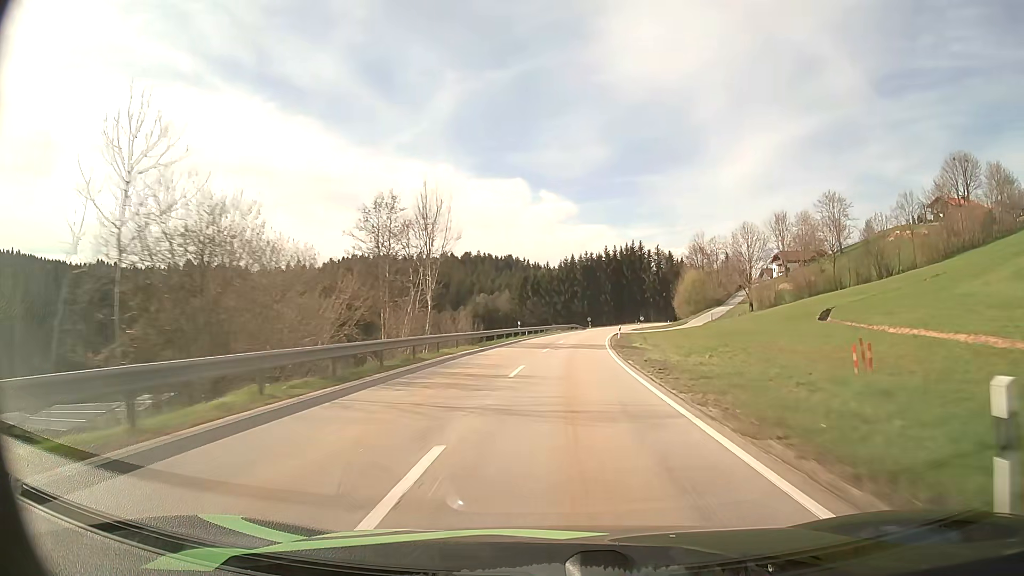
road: secondary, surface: asphalt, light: Day
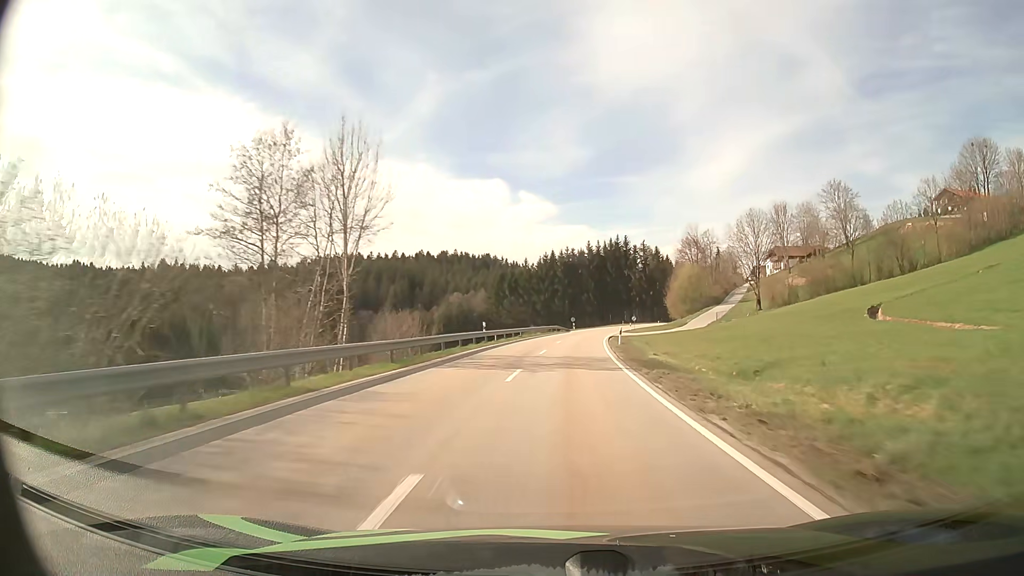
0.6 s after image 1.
(+0.2, +14.6) m; +2°
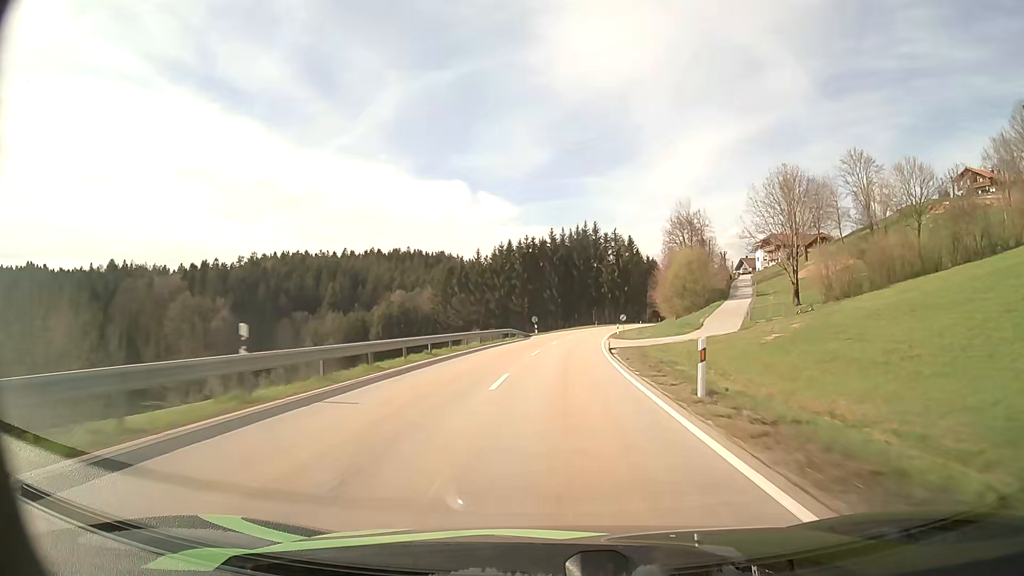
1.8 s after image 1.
(+0.8, +29.2) m; +3°
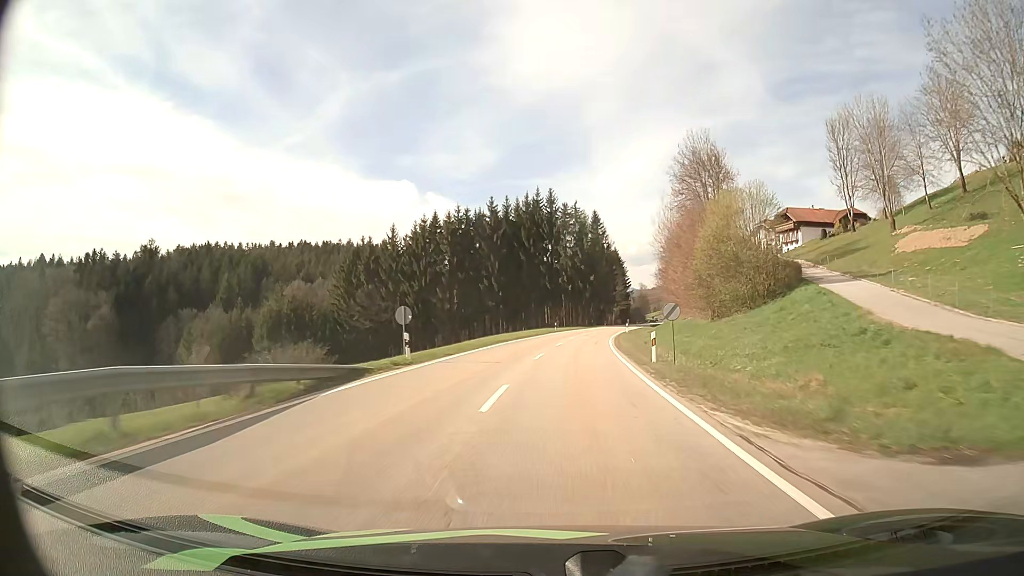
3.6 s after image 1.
(+1.7, +44.1) m; +5°
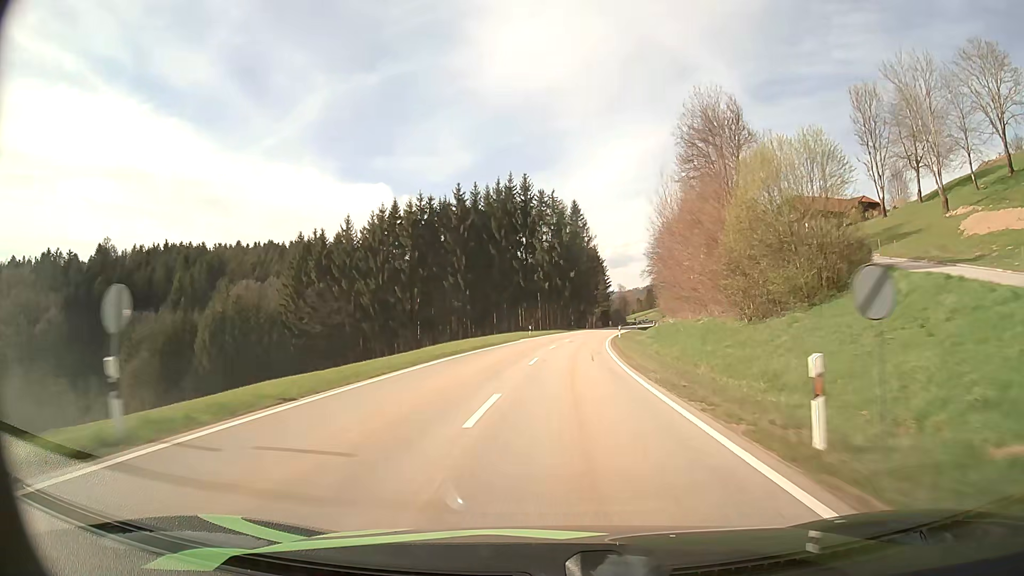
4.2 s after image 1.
(+0.3, +14.8) m; +2°
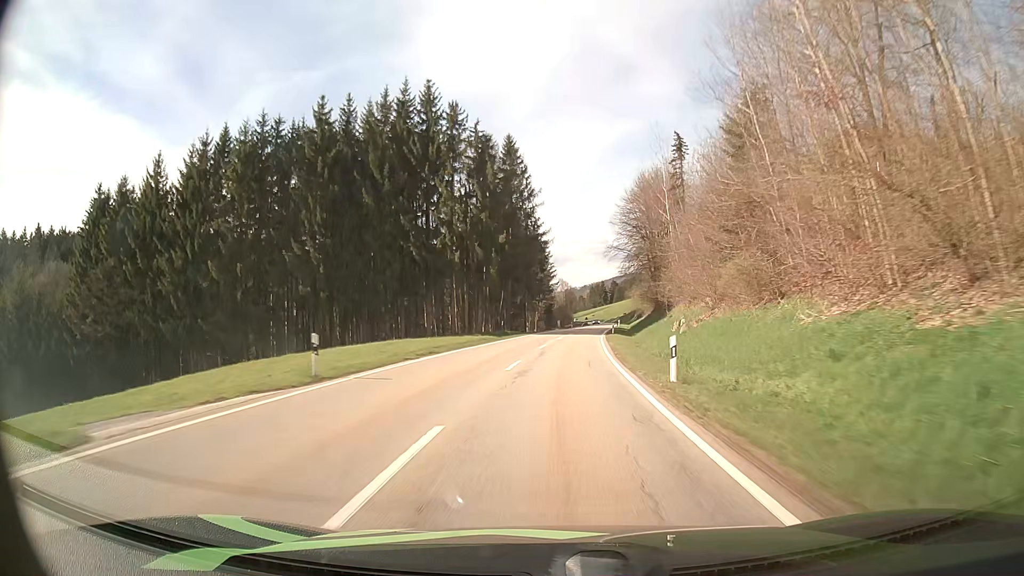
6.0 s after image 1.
(+2.4, +44.7) m; +6°
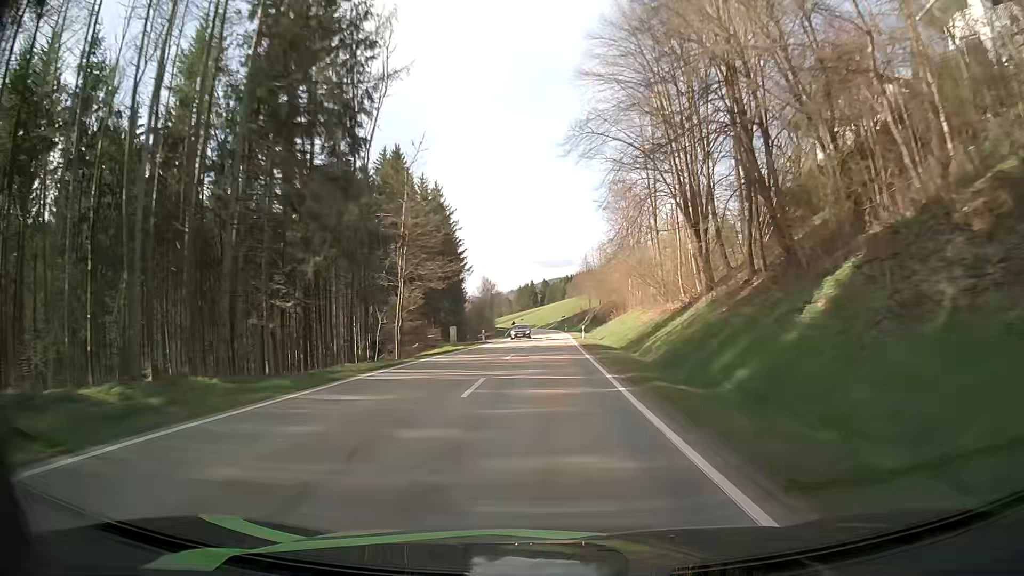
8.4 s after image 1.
(+3.2, +59.8) m; +6°
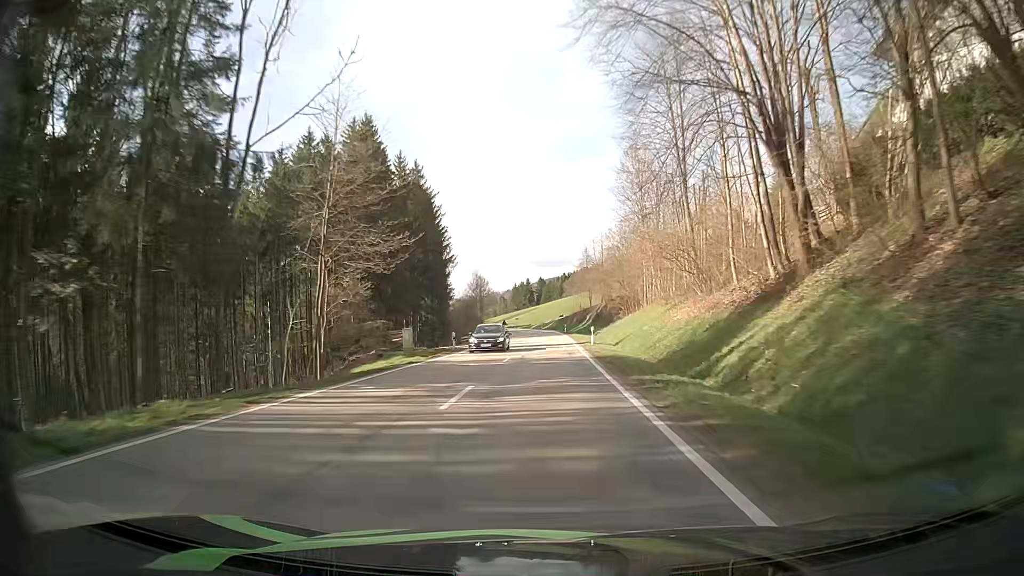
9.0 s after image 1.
(0.0, +14.9) m; 0°
(0, +10) (0, +20) (0, +30) (0, +40) (0, +50) (0, +60) (0, +70) (-1, +80) (-1, +90) (-1, +100) m
